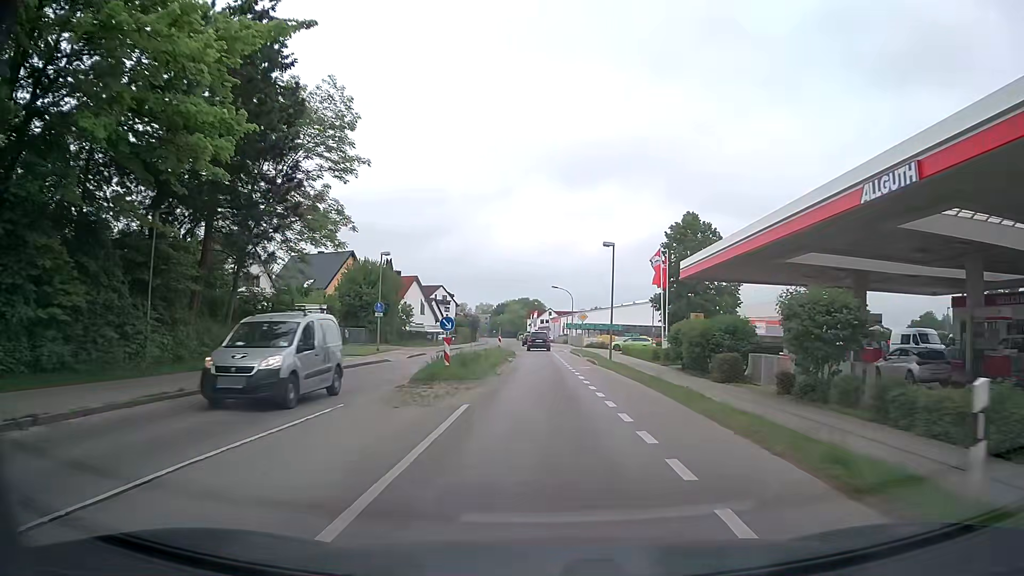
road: secondary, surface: asphalt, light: Day
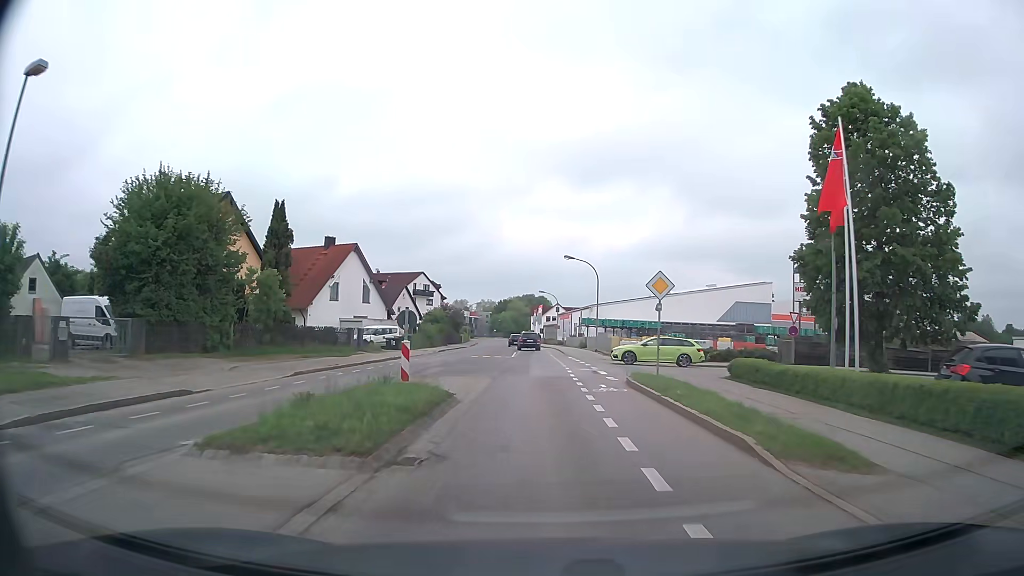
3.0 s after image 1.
(+0.1, +32.5) m; 0°
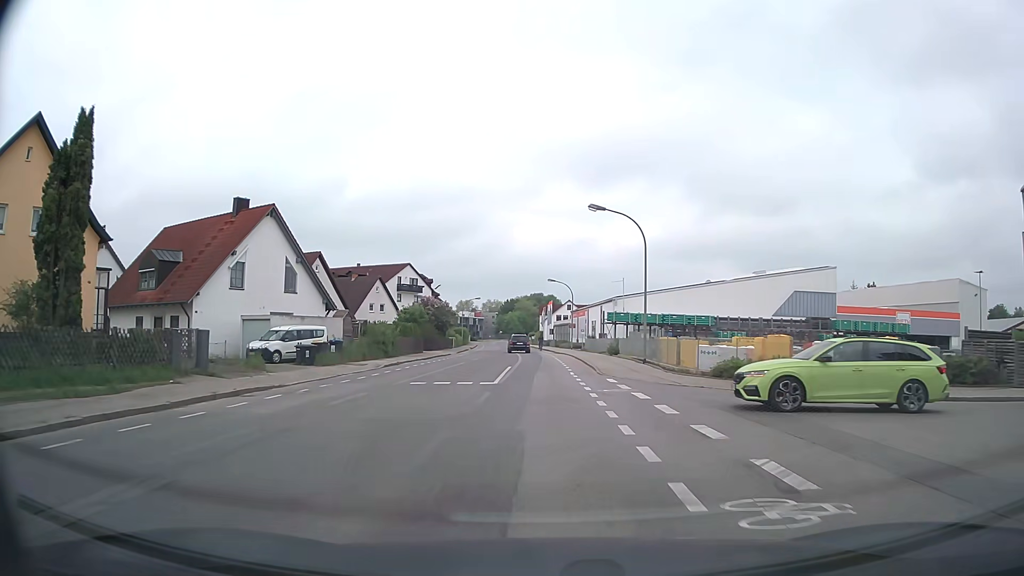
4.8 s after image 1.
(-0.2, +20.8) m; -1°
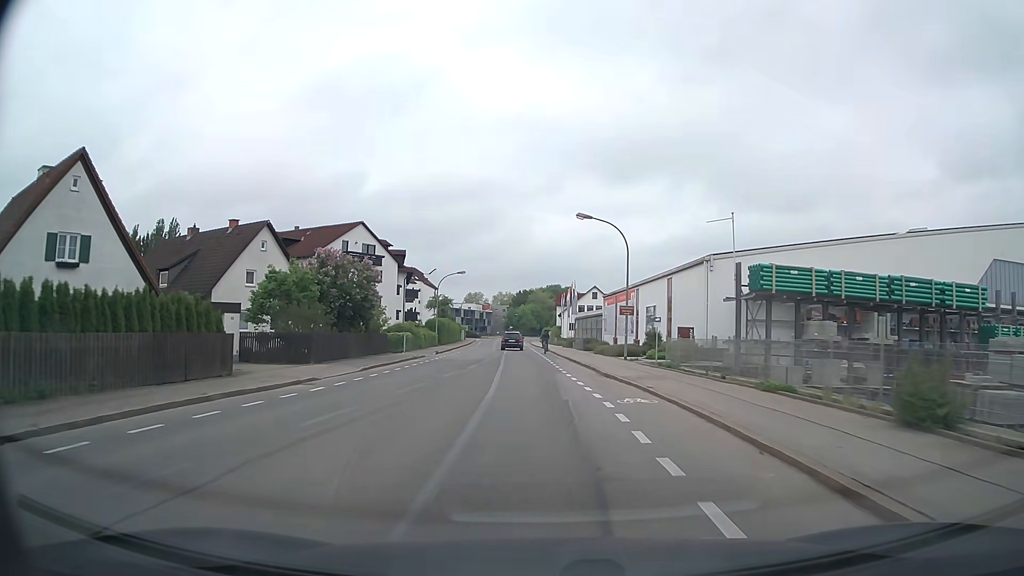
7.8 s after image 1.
(-0.3, +36.8) m; -1°
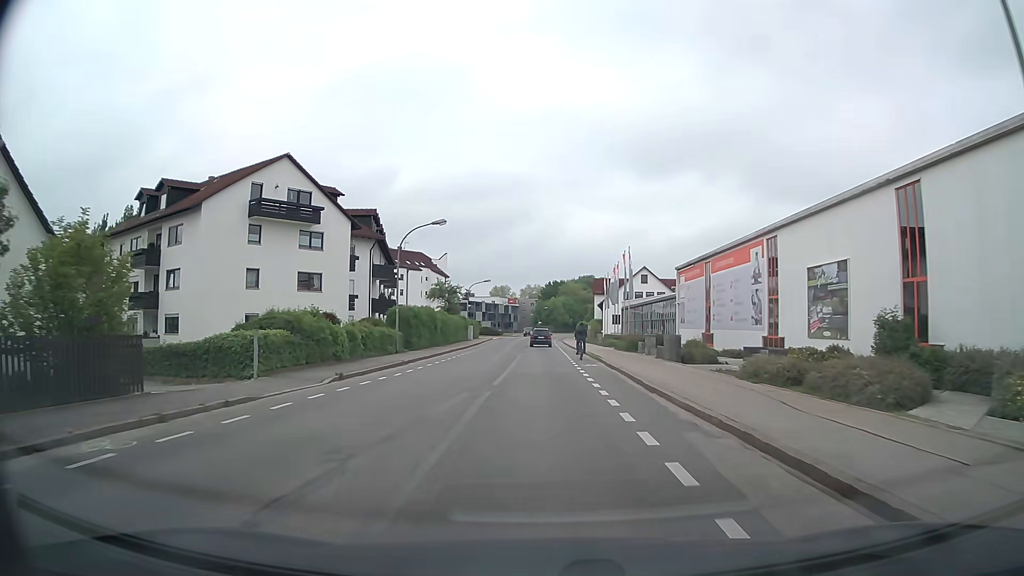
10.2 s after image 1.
(-0.5, +28.5) m; -3°
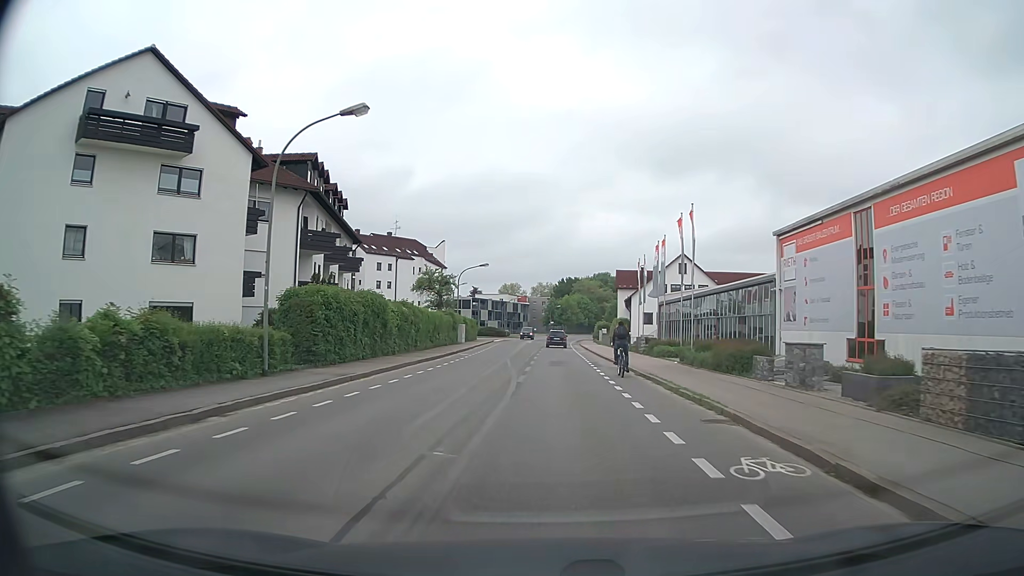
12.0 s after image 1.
(-0.2, +19.4) m; 0°
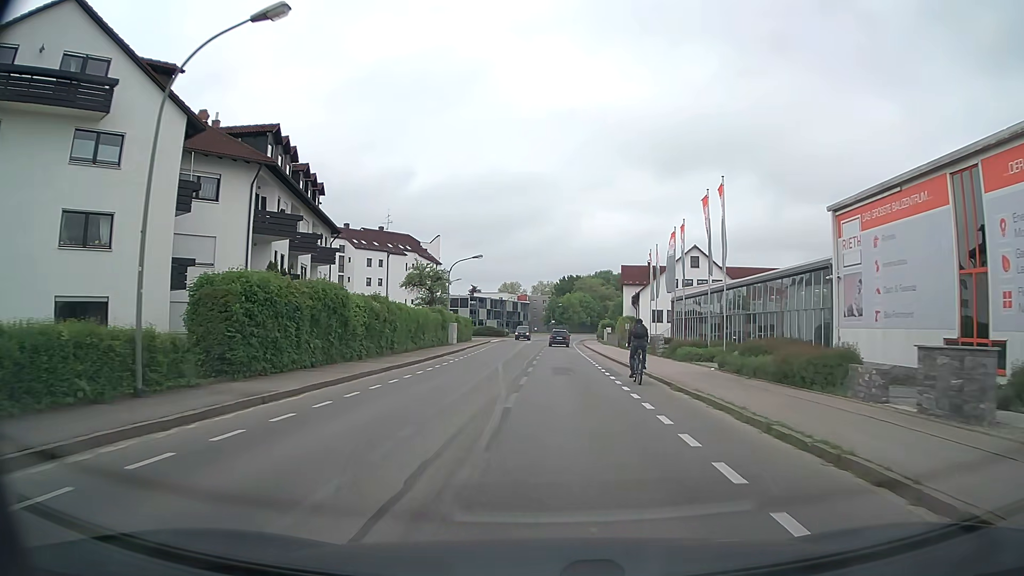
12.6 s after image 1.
(0.0, +6.3) m; 0°
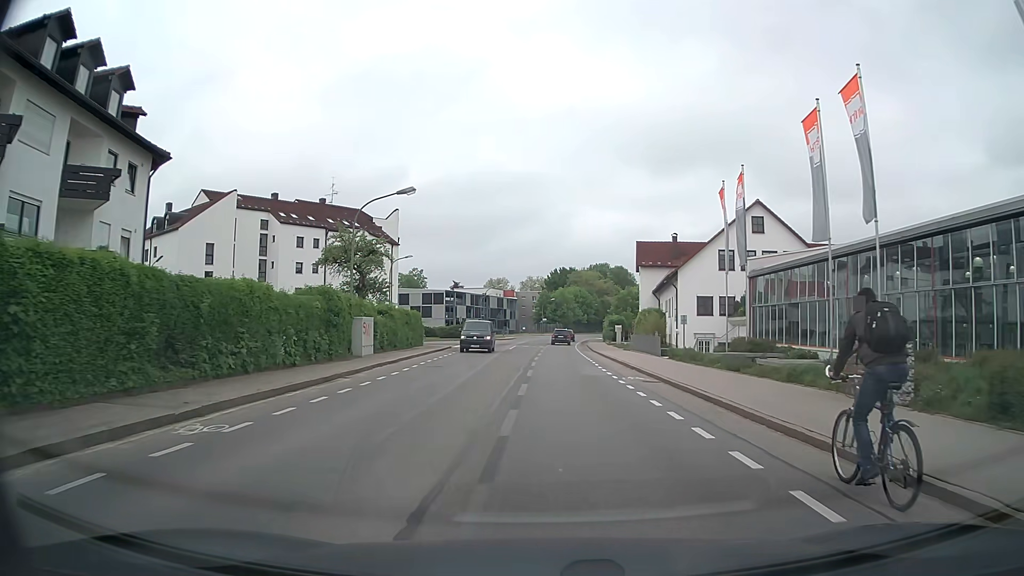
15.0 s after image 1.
(-0.1, +25.4) m; +1°
